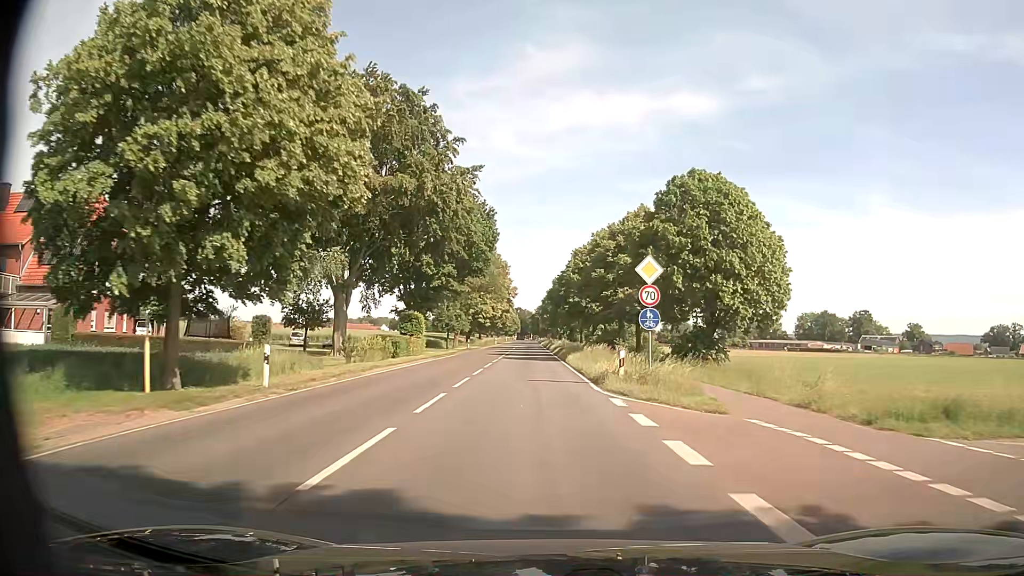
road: secondary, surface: asphalt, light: Day
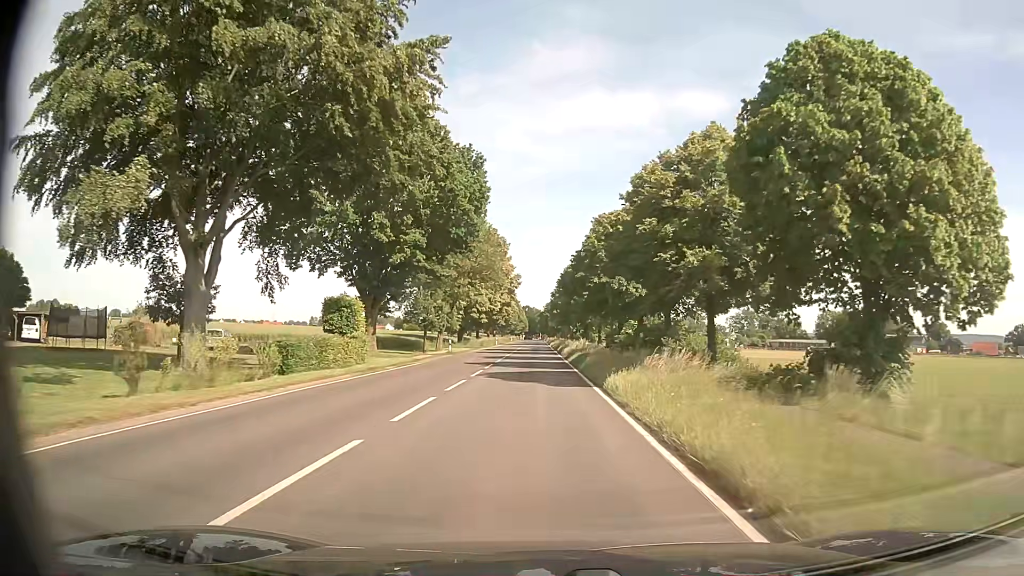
(-0.1, +19.5) m; -1°
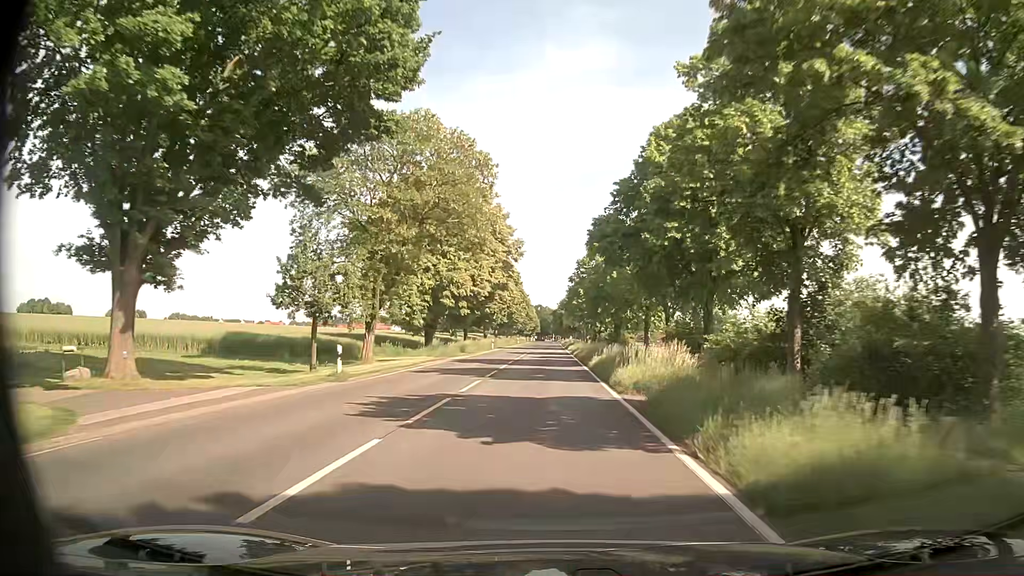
(-0.4, +30.1) m; -1°
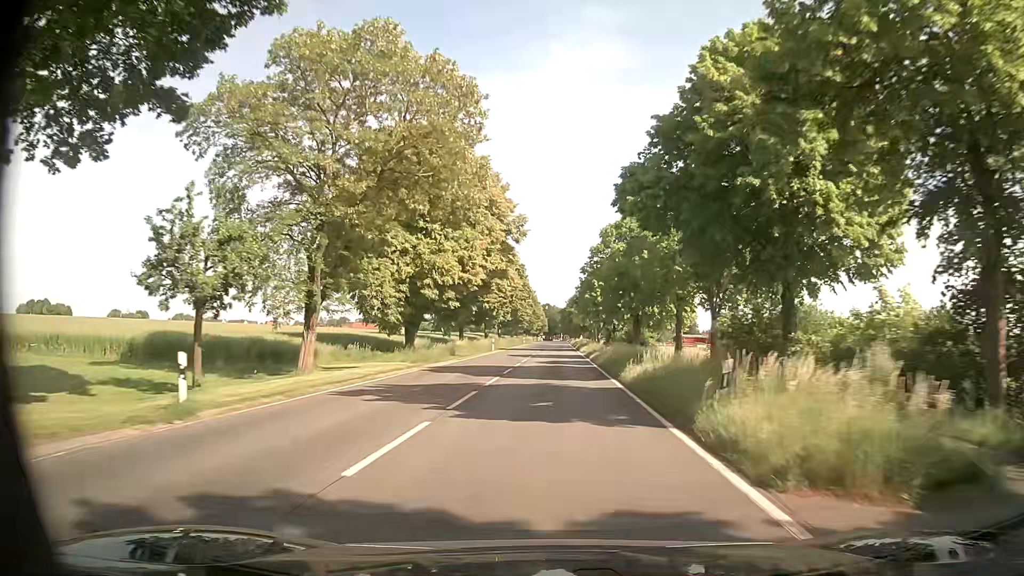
(-0.1, +10.3) m; 0°
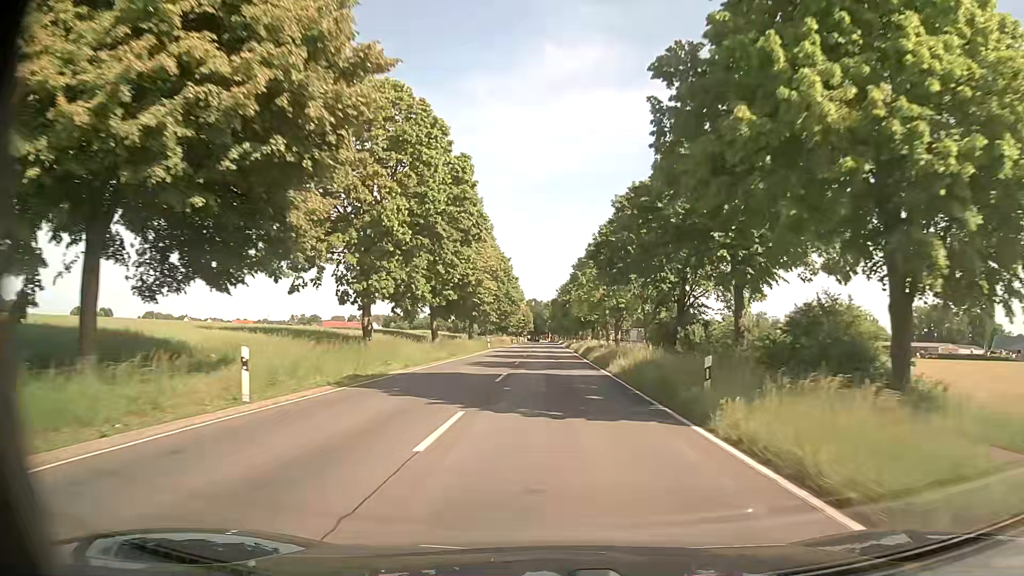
(-0.2, +52.9) m; 0°
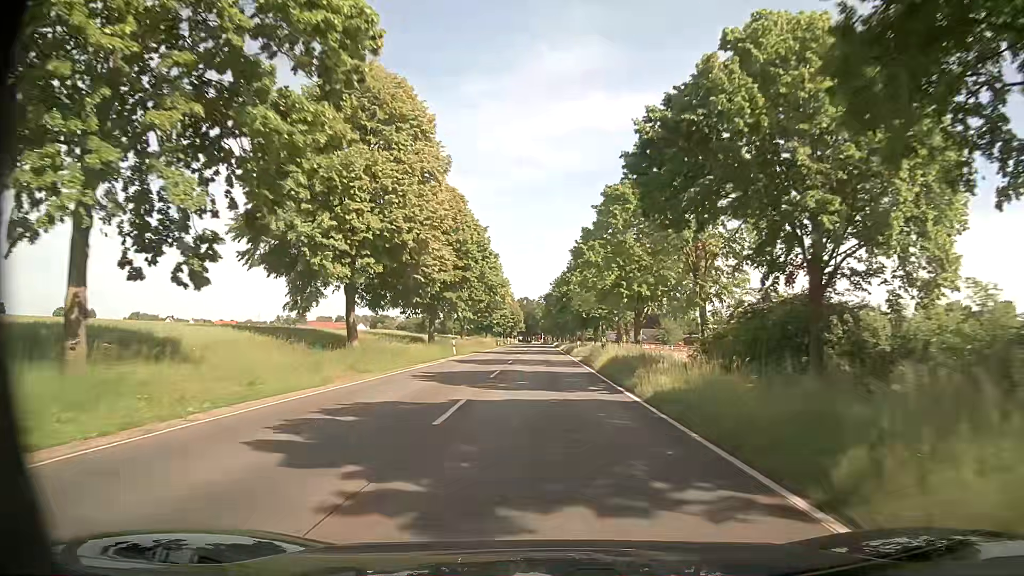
(+0.1, +21.8) m; +1°
(0, +10) (0, +20) (0, +30) (0, +40) (-1, +50) (-1, +60) (-1, +70) (-1, +80) (-1, +90) (-1, +100) m
